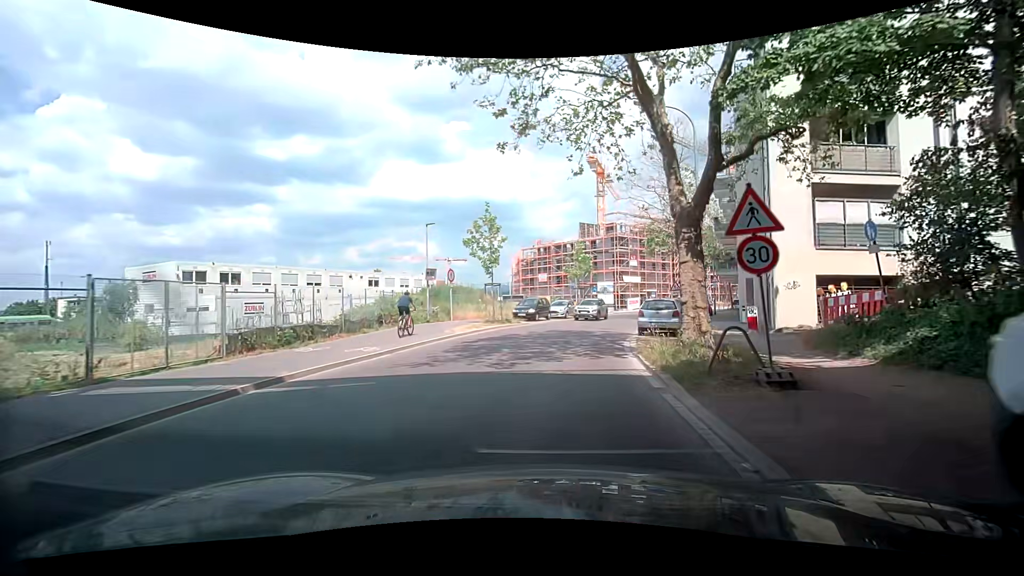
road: tertiary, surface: asphalt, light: Day
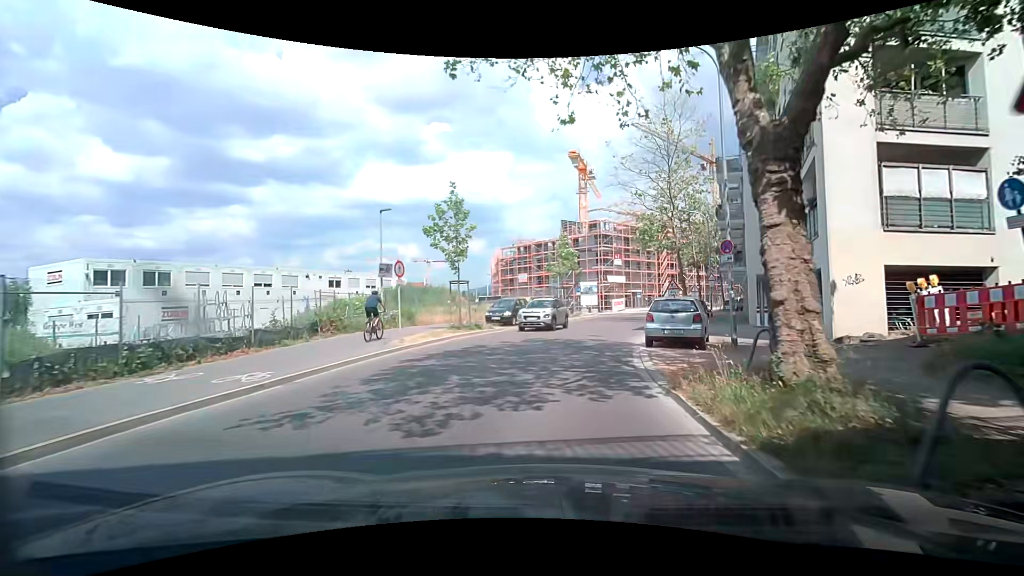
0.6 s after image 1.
(+0.1, +5.0) m; +2°
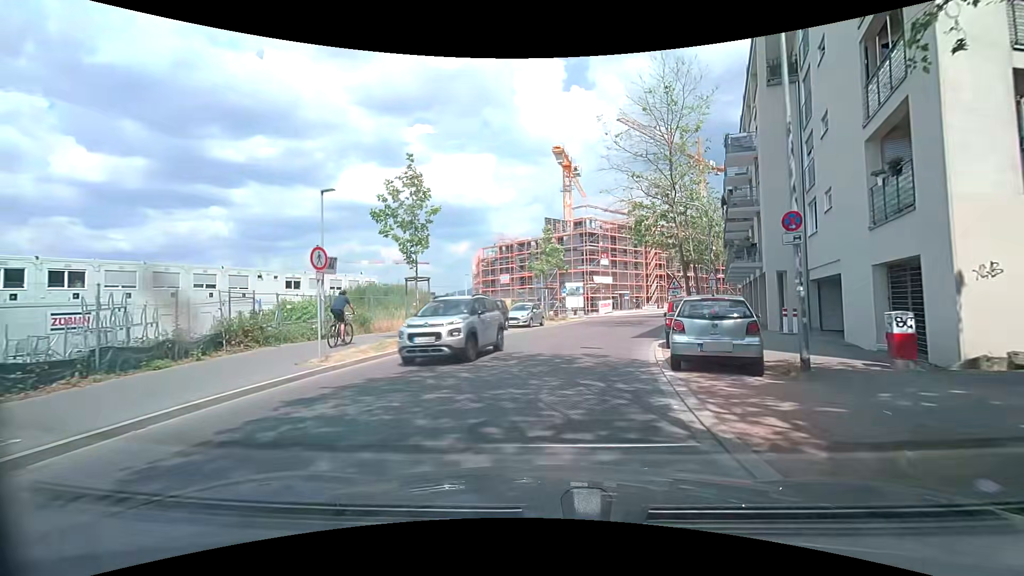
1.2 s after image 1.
(+0.1, +4.8) m; +2°
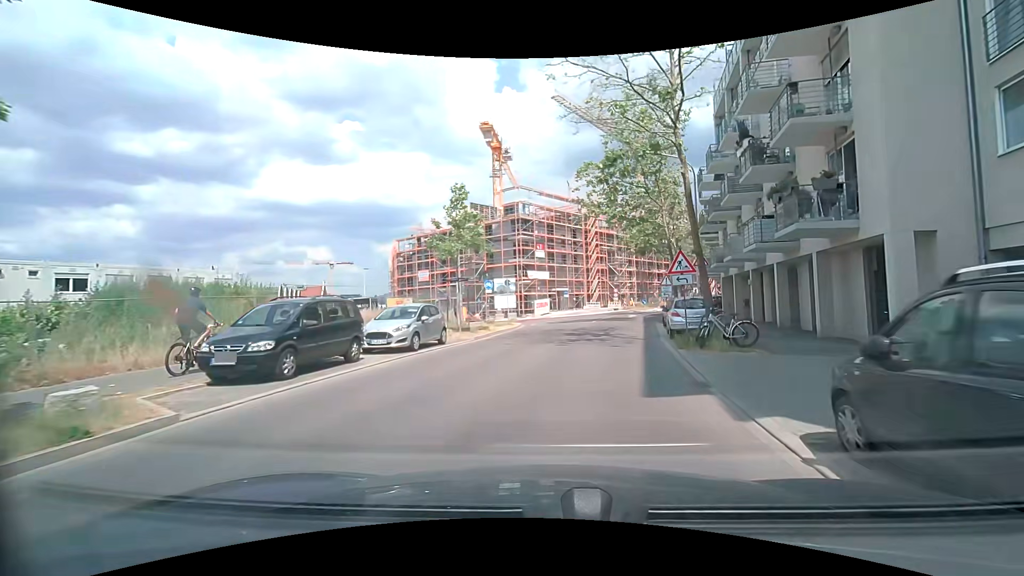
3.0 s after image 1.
(+0.8, +13.5) m; +8°
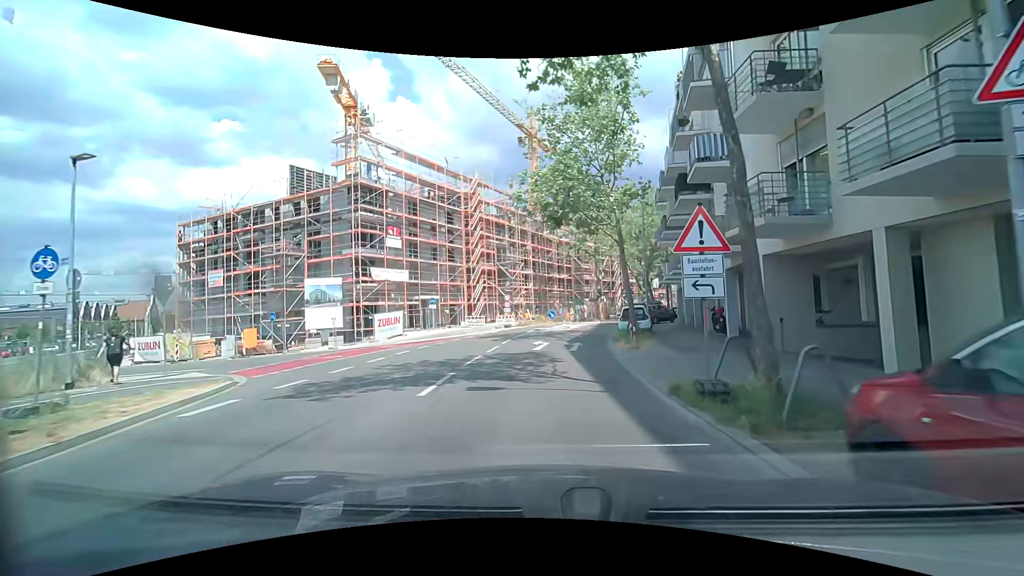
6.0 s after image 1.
(+2.8, +23.2) m; +13°
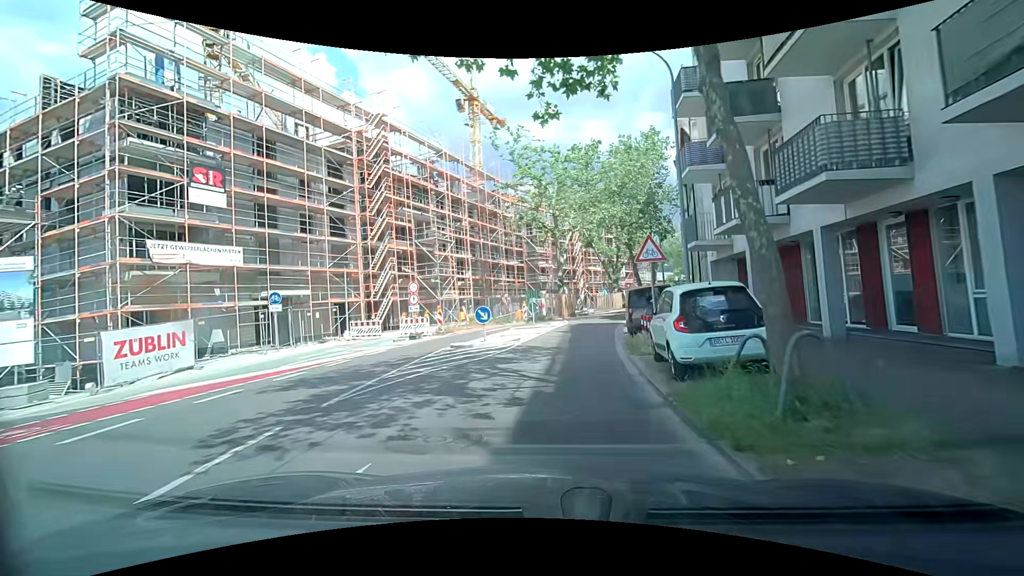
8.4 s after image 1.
(+0.5, +18.2) m; +5°
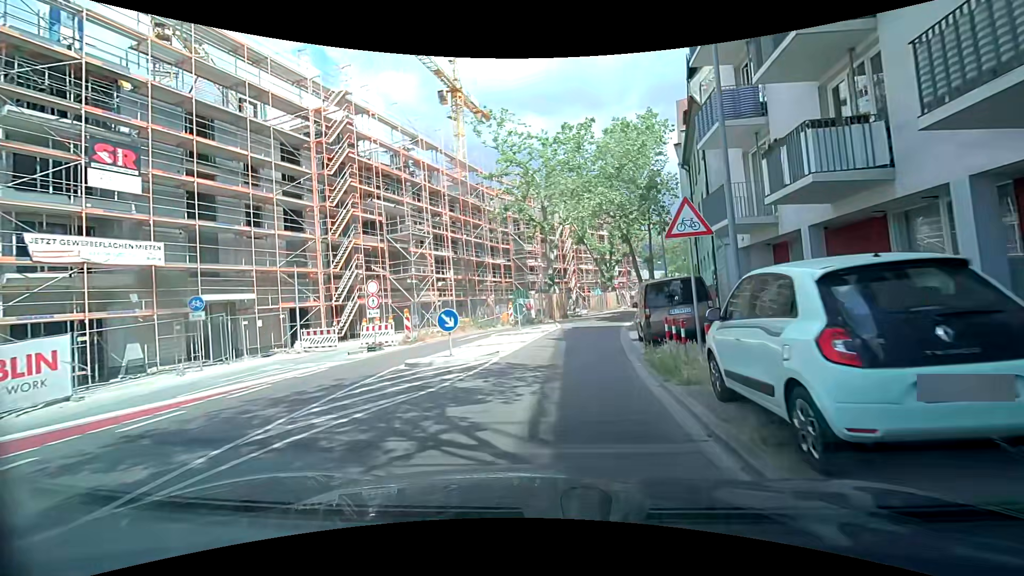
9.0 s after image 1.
(0.0, +4.6) m; +1°
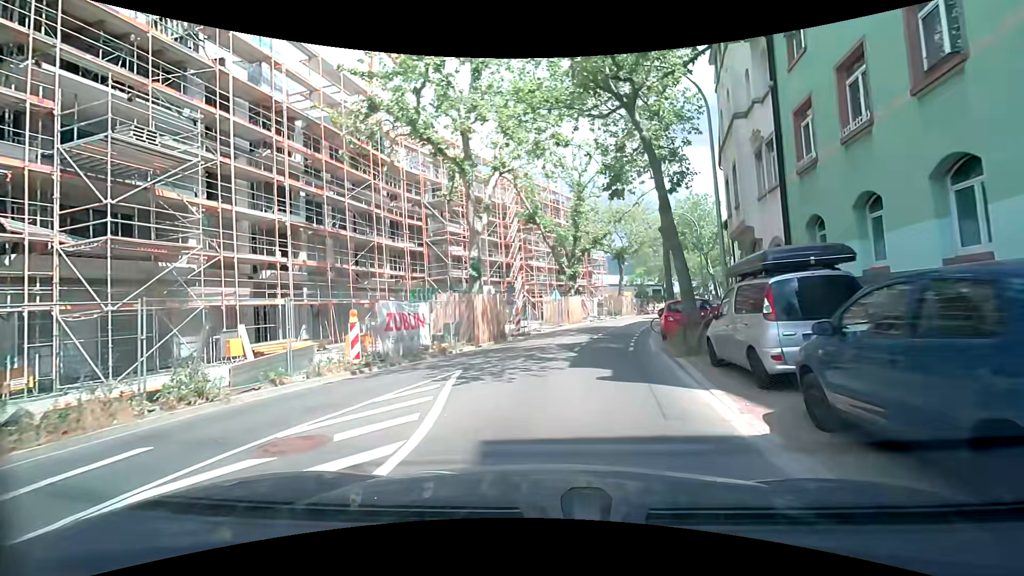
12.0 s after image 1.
(+1.2, +20.9) m; +4°
